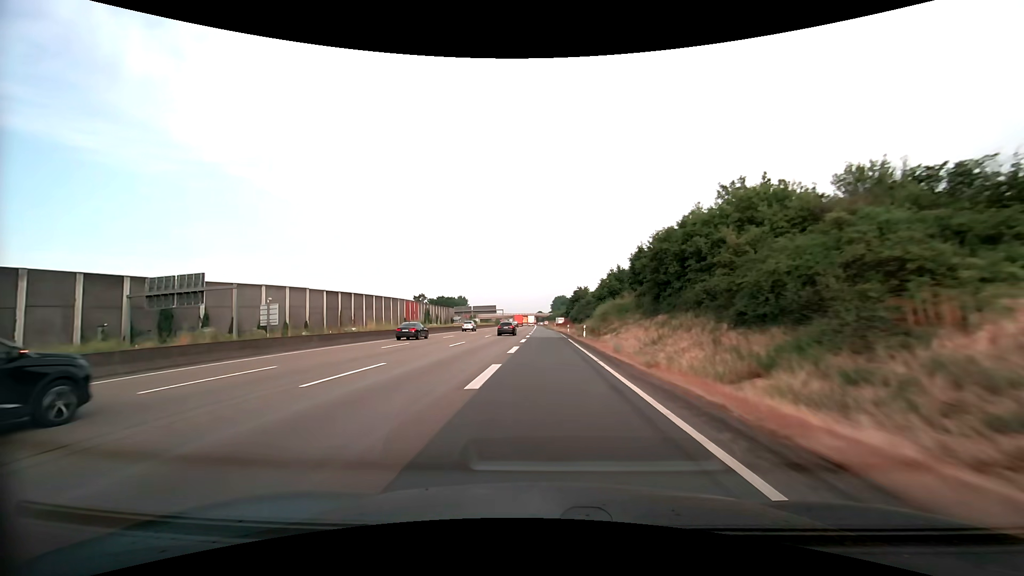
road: motorway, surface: asphalt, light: Day
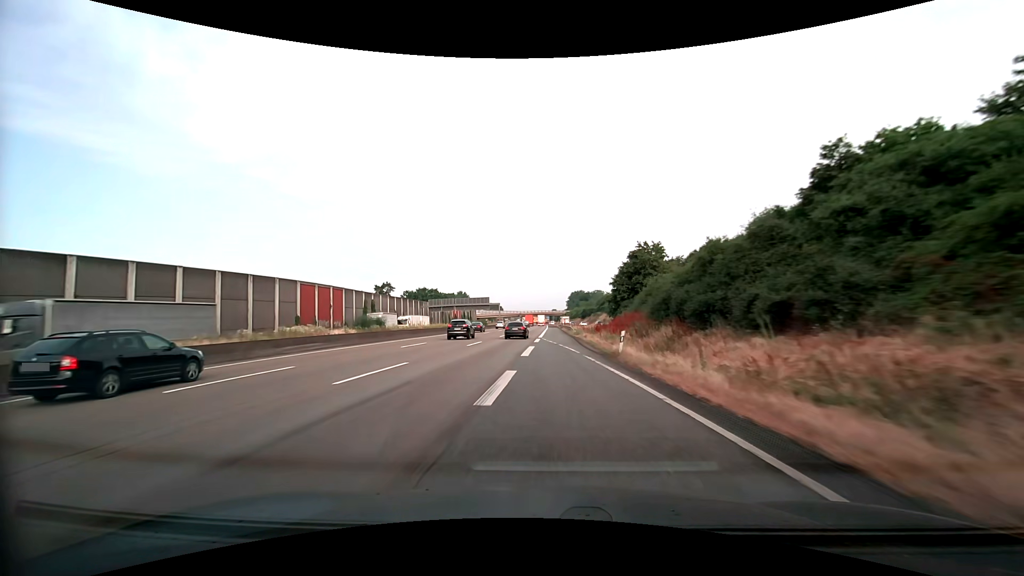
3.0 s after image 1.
(-0.4, +71.5) m; -1°
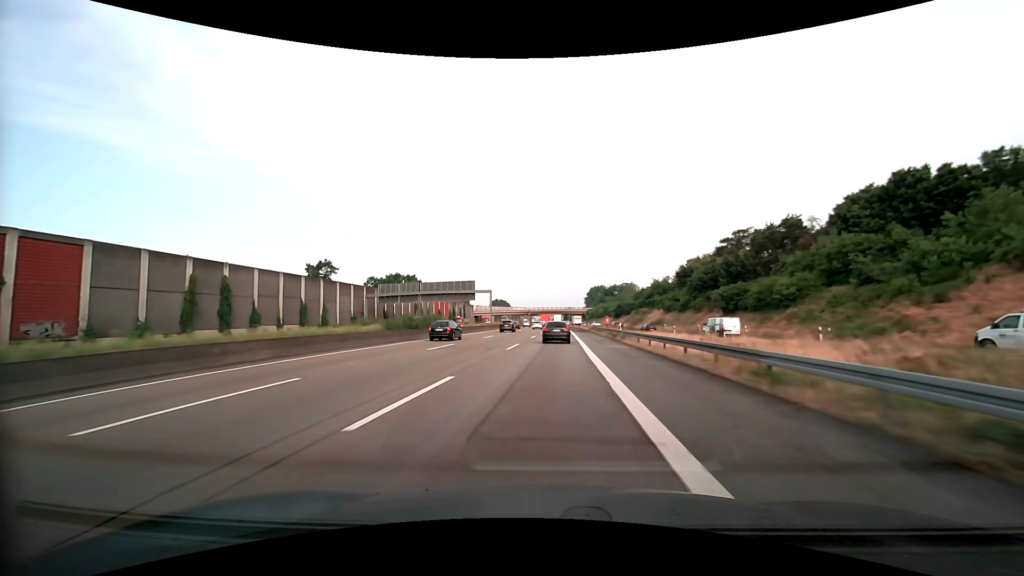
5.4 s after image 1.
(-1.3, +58.6) m; -2°
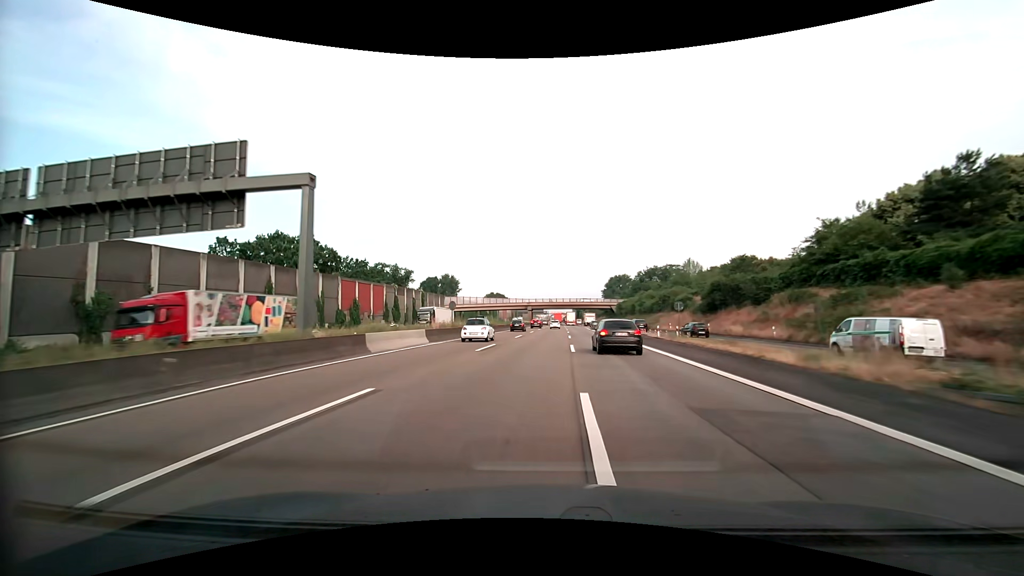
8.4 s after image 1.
(+0.2, +74.4) m; 0°
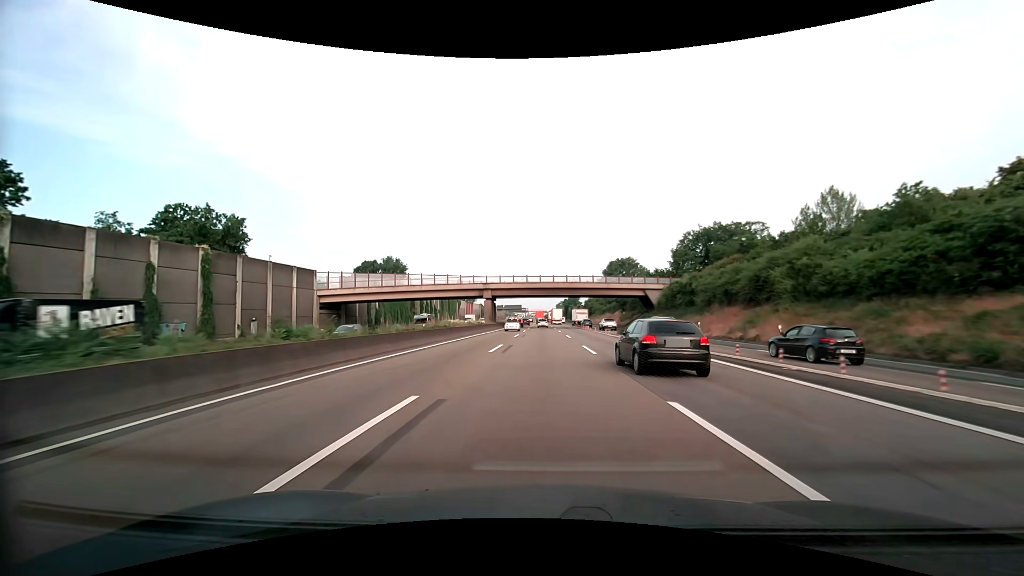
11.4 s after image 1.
(+1.1, +72.4) m; +2°
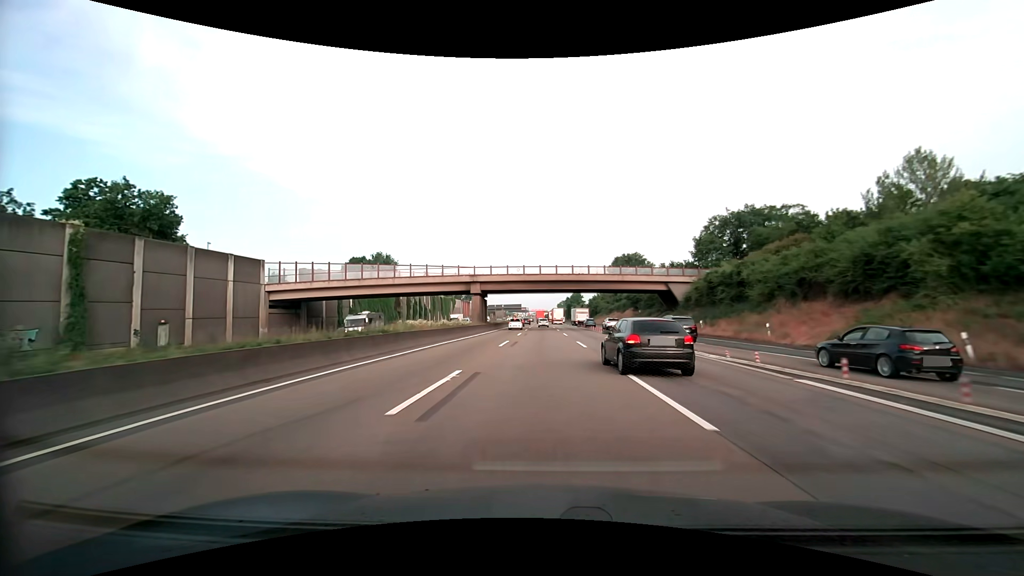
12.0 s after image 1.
(0.0, +13.7) m; 0°
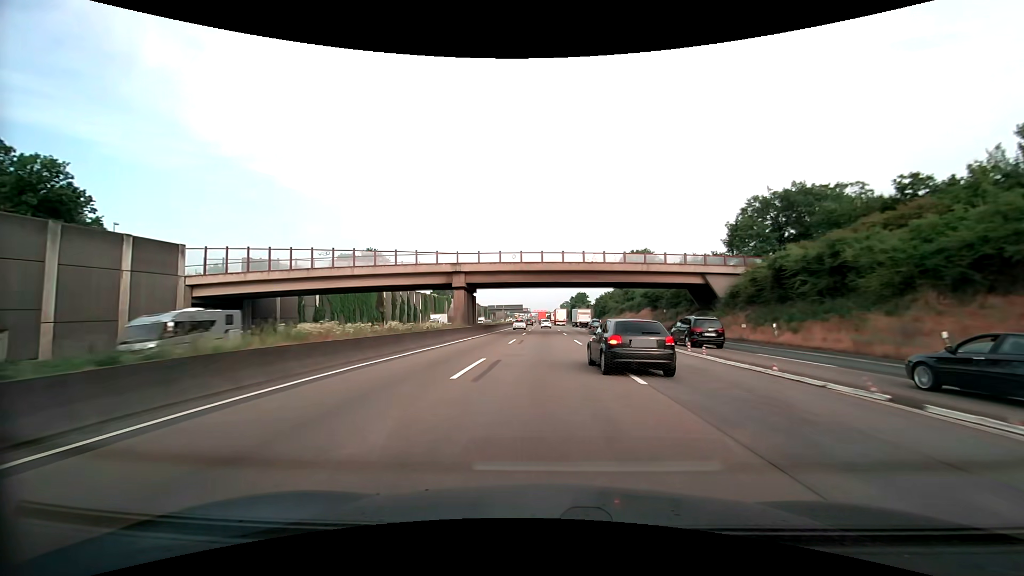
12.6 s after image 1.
(0.0, +13.6) m; -1°
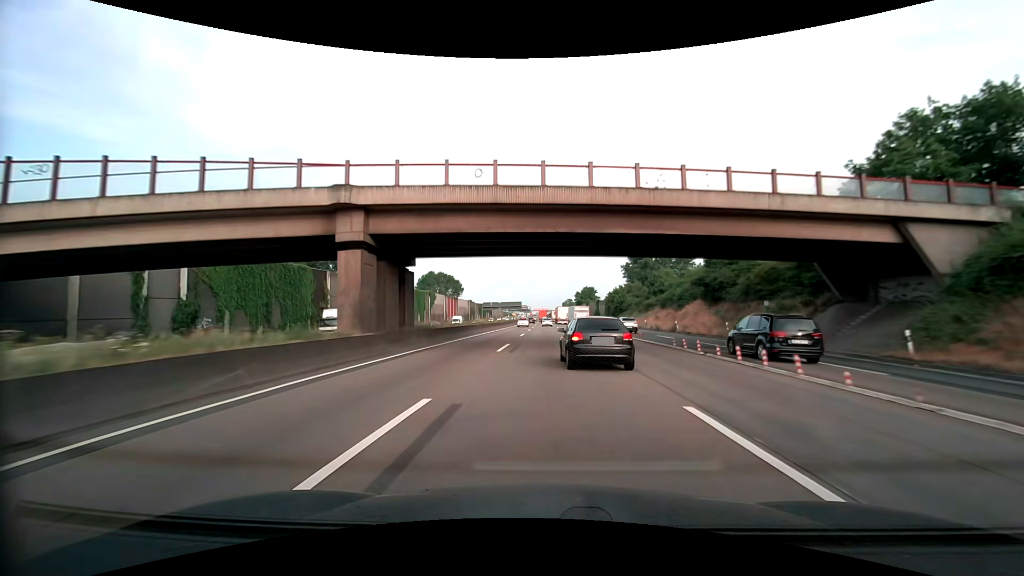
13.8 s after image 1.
(0.0, +27.0) m; 0°
(0, +10) (0, +20) (0, +30) (0, +40) (0, +50) (0, +60) (0, +70) (0, +80) (0, +90) (0, +100) m
